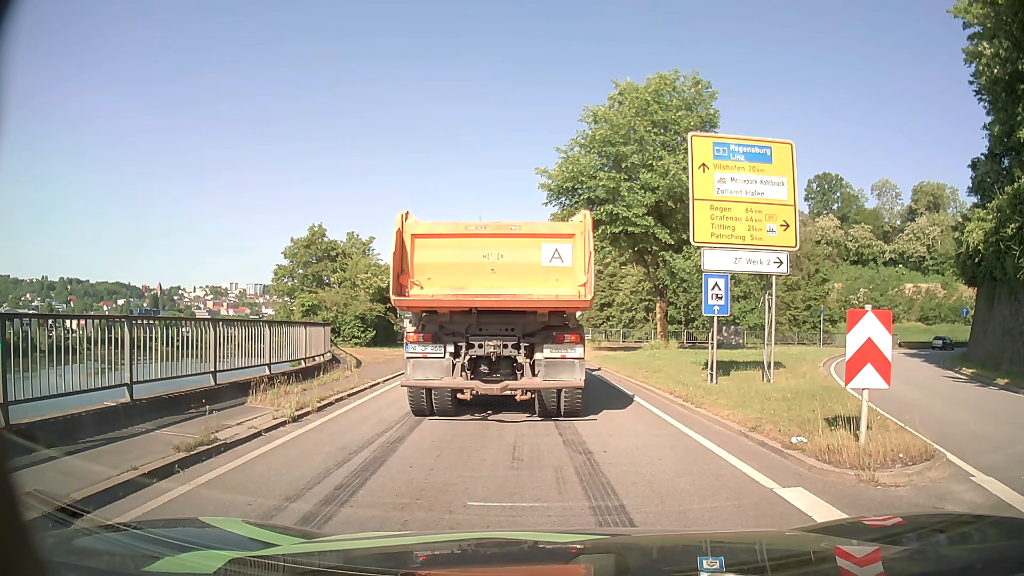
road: primary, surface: asphalt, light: Day
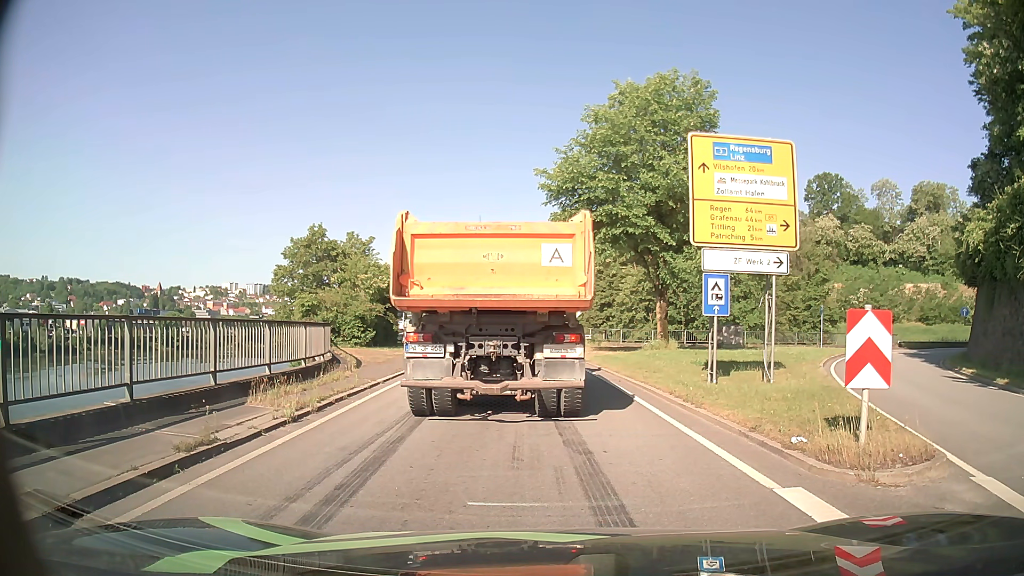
(0.0, 0.0) m; 0°
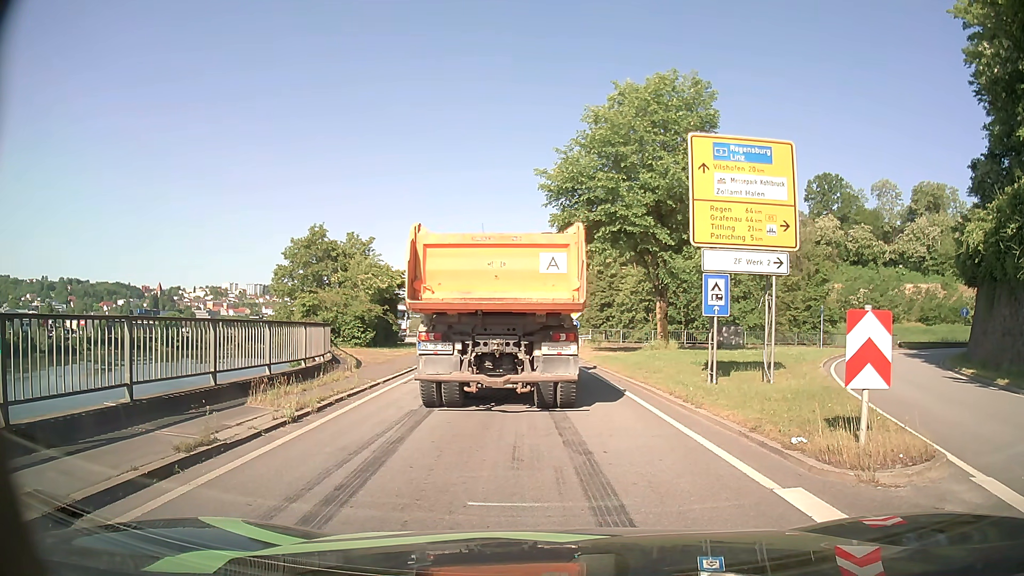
(0.0, 0.0) m; 0°
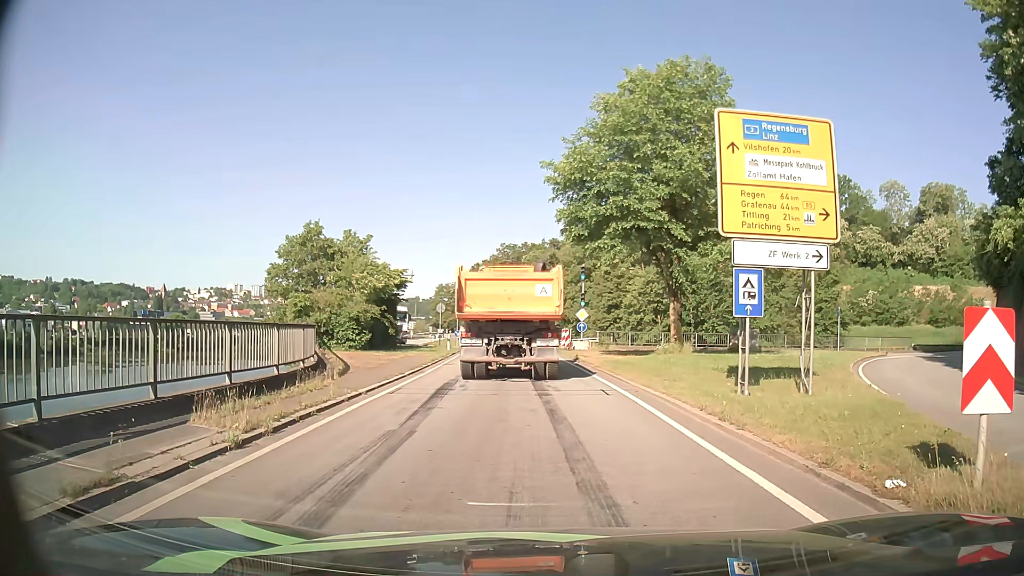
(0.0, +2.0) m; +1°
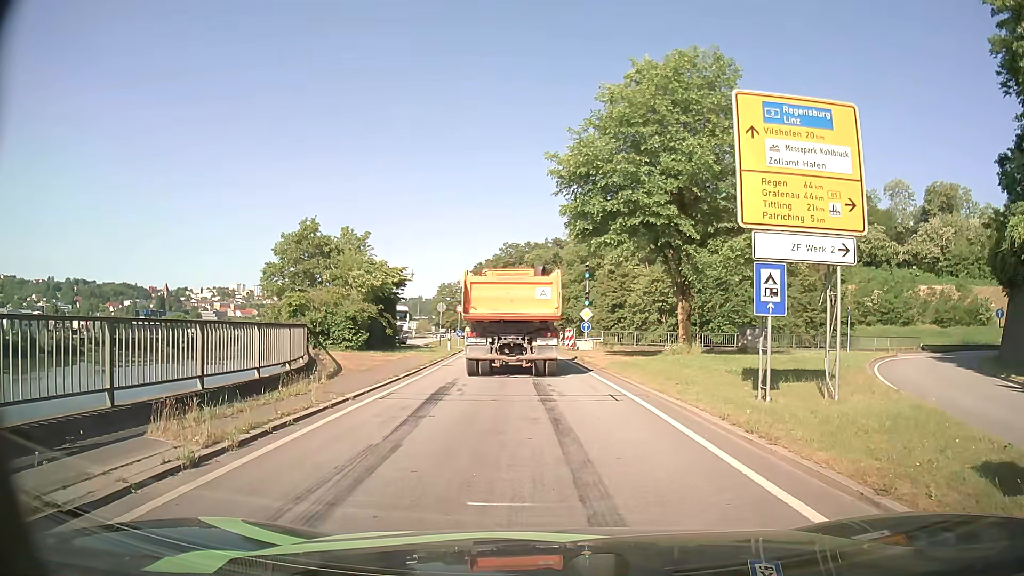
(0.0, +1.2) m; 0°
